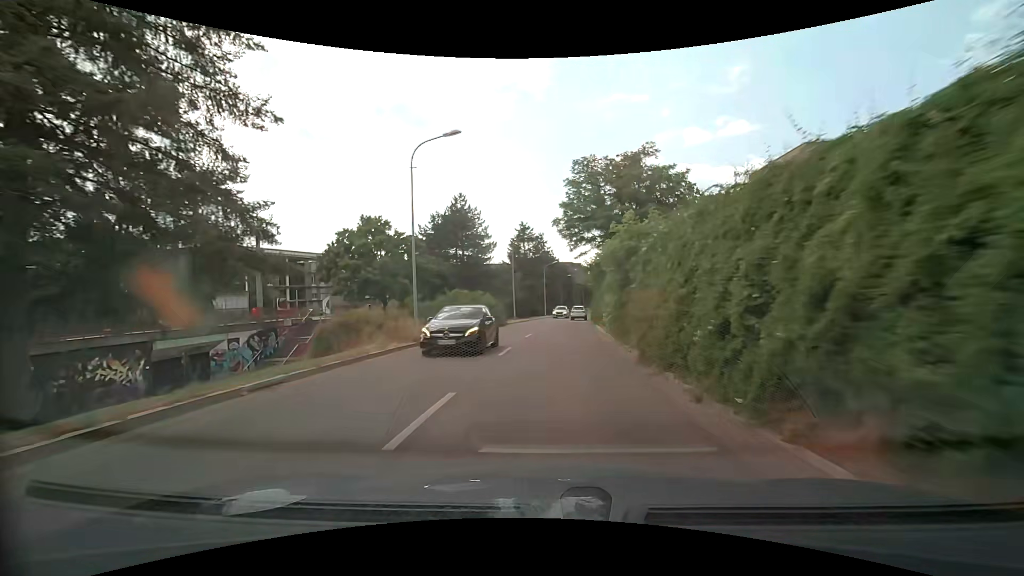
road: tertiary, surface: asphalt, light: Day
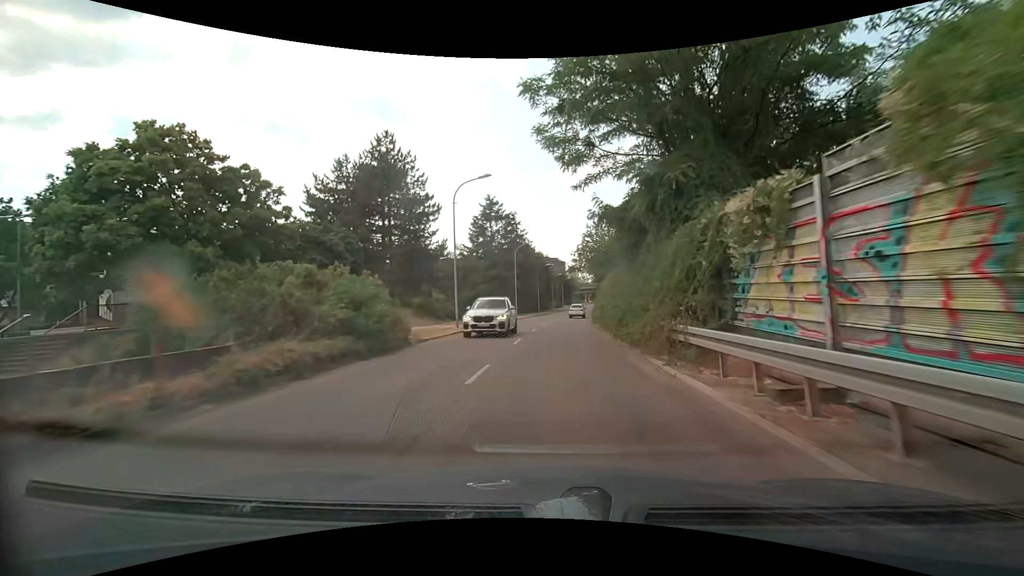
(+0.6, +23.2) m; +3°
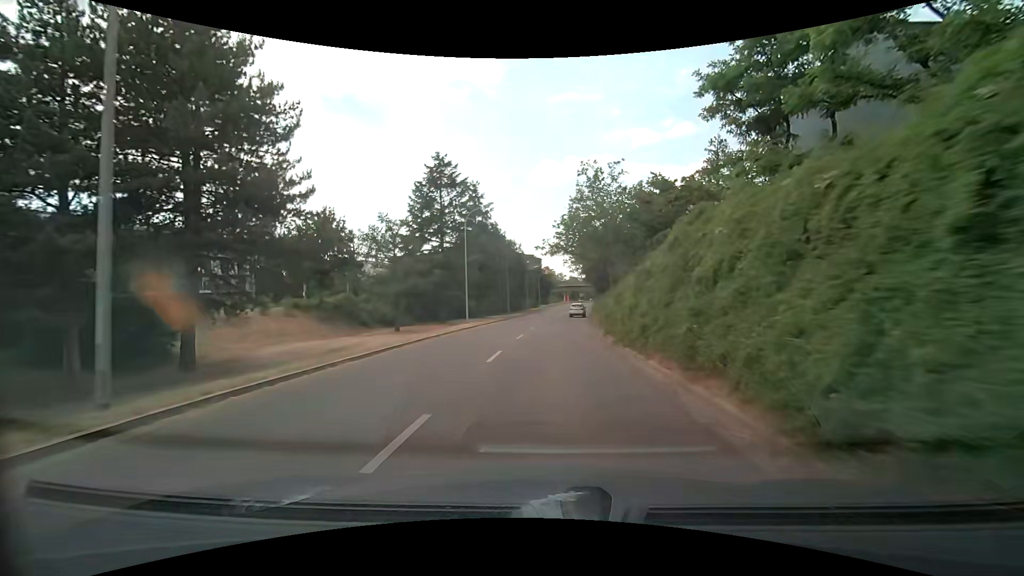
(+0.4, +22.9) m; +2°
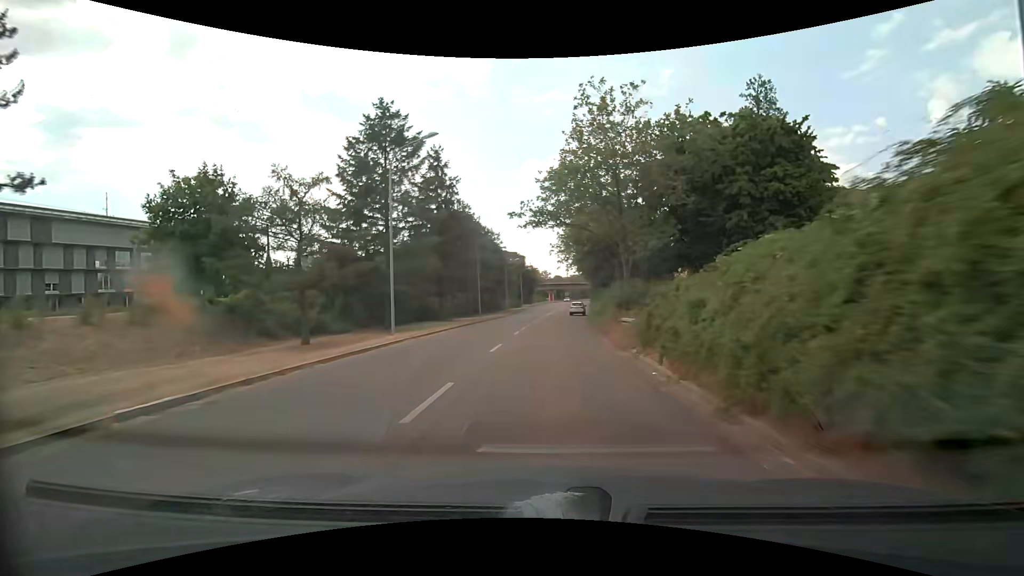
(+0.5, +15.4) m; +2°
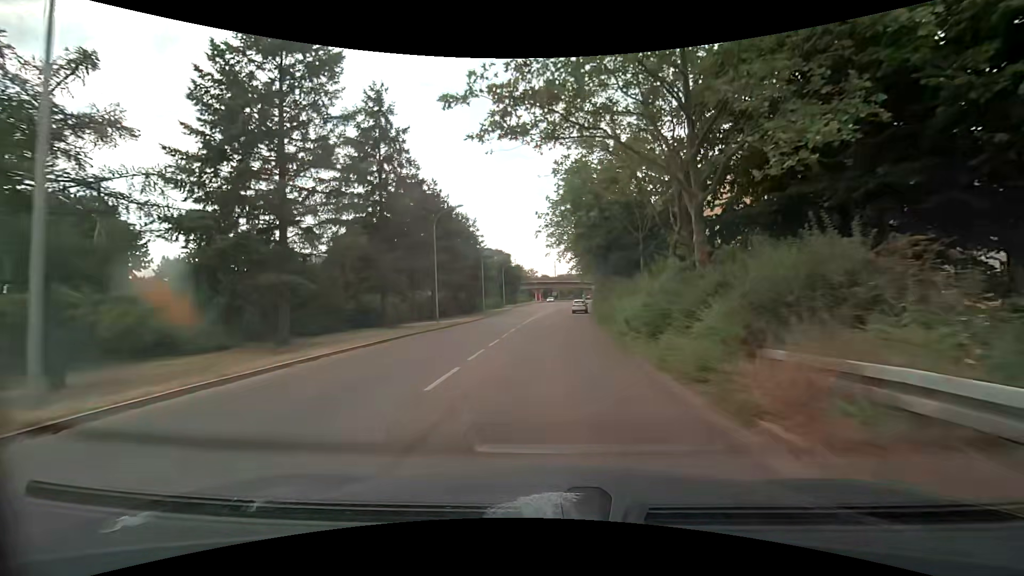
(+0.1, +15.7) m; +2°
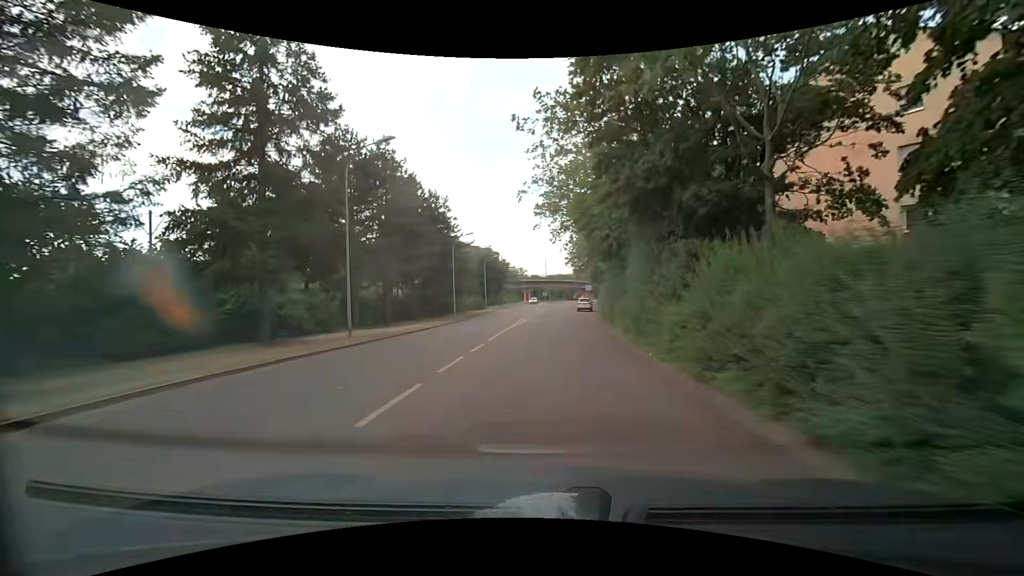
(0.0, +15.7) m; +1°
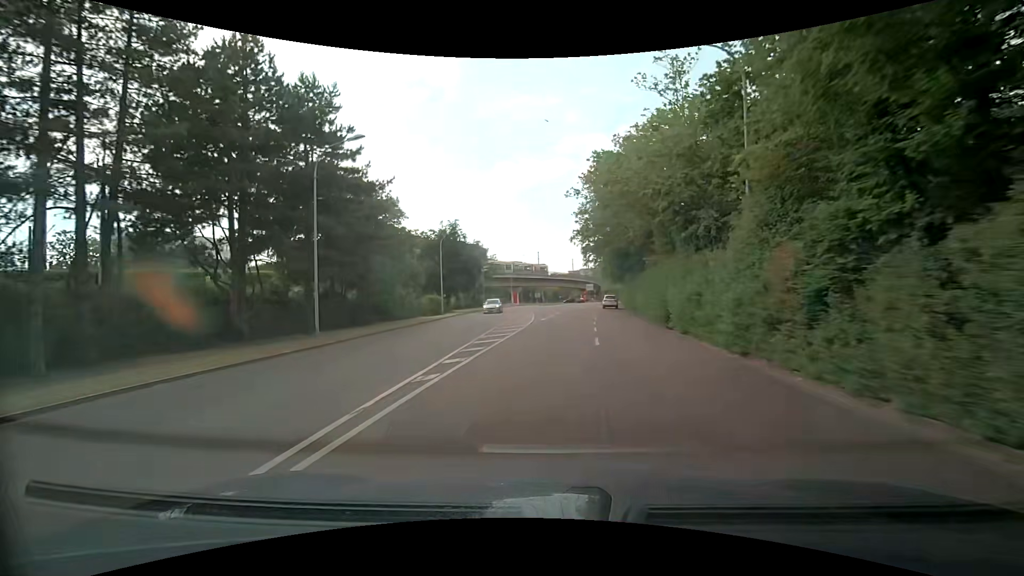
(+0.3, +31.4) m; 0°
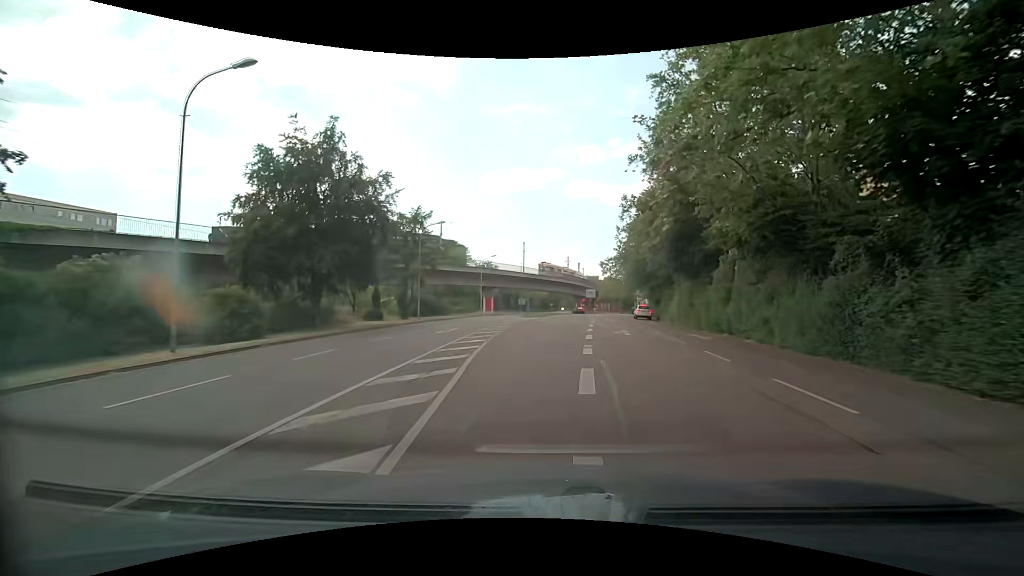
(+0.6, +37.8) m; +3°
